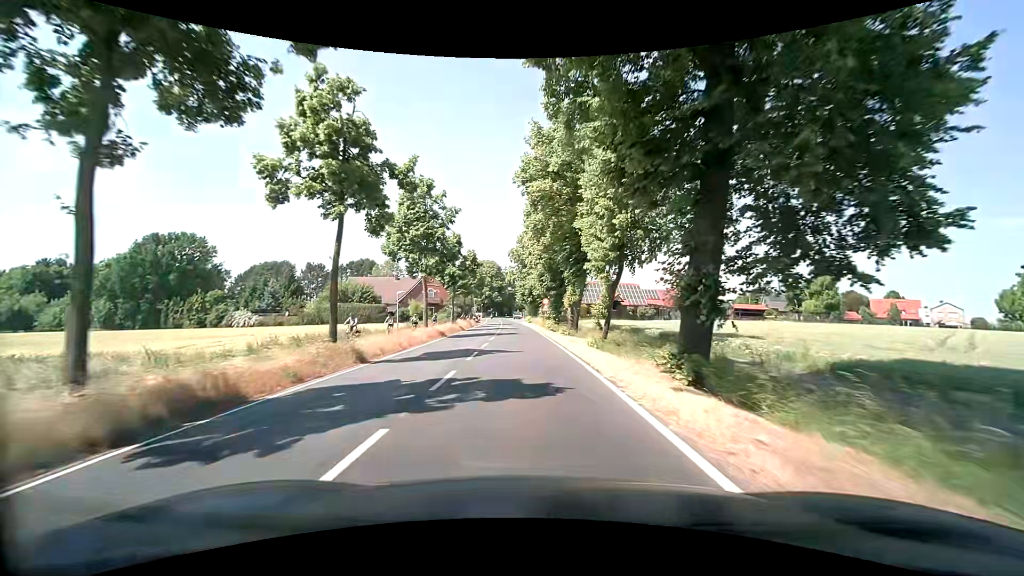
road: secondary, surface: asphalt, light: Day
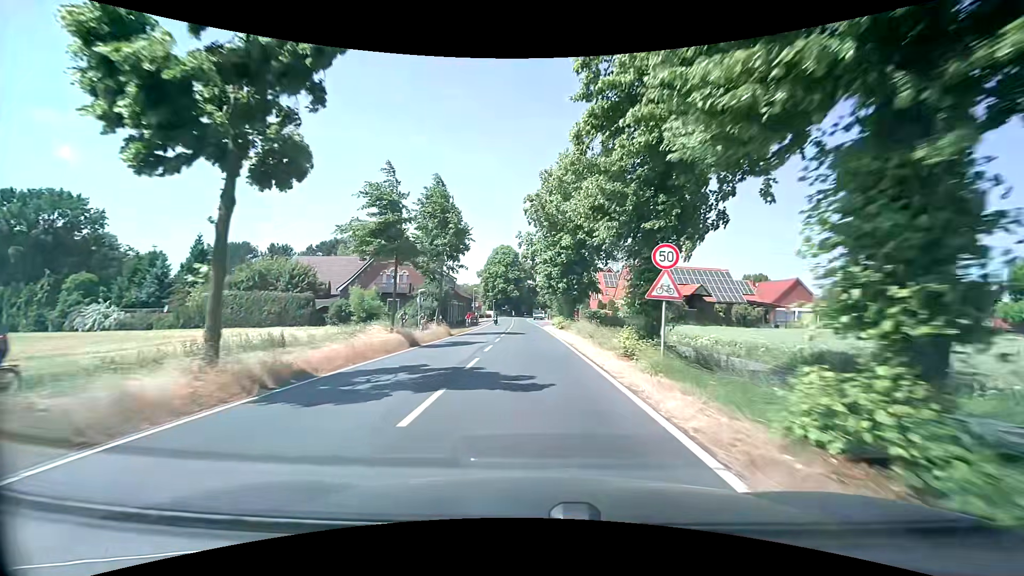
(-1.2, +38.8) m; -2°
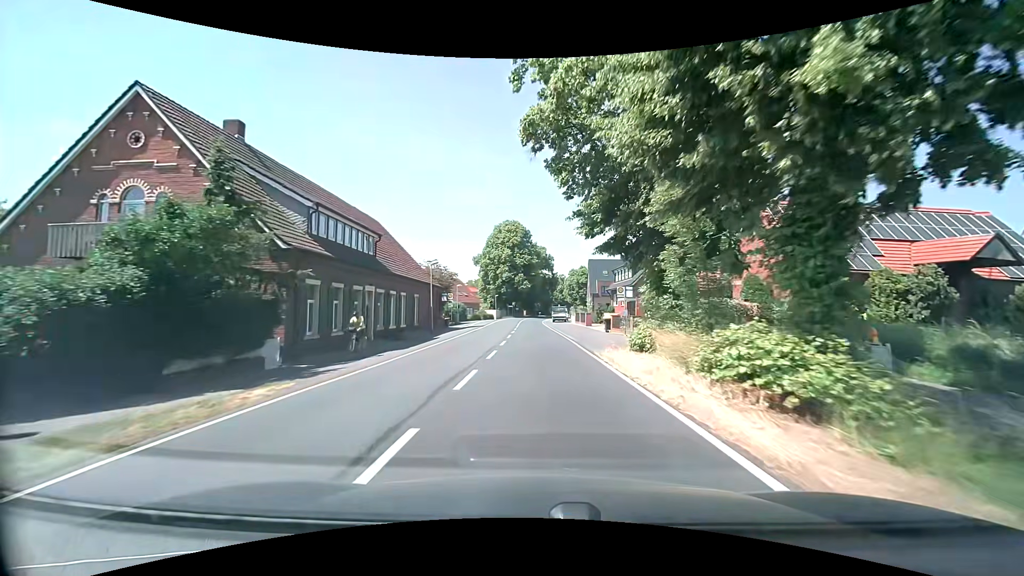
(-0.7, +39.1) m; -2°
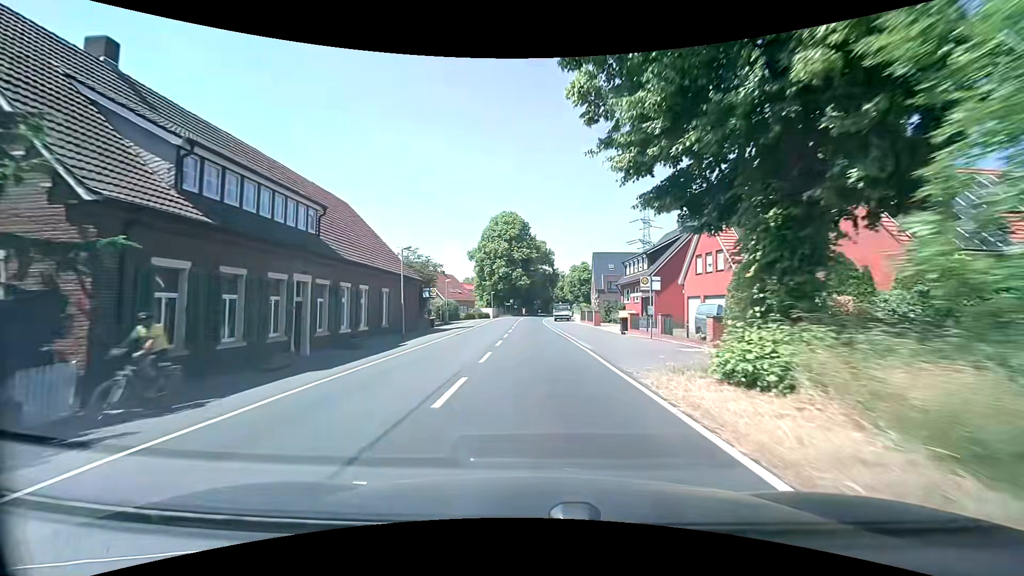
(0.0, +7.8) m; 0°
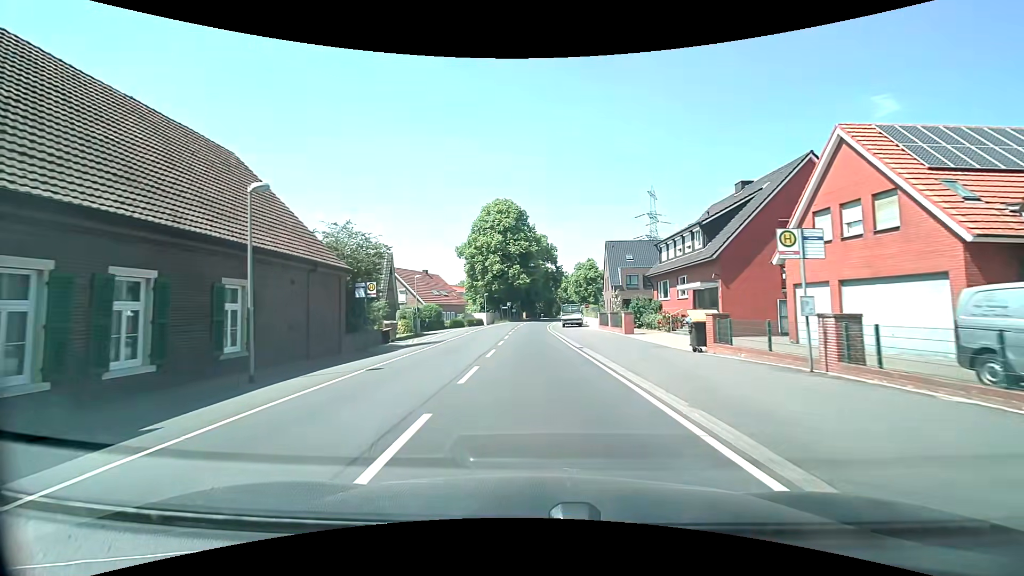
(0.0, +15.2) m; 0°
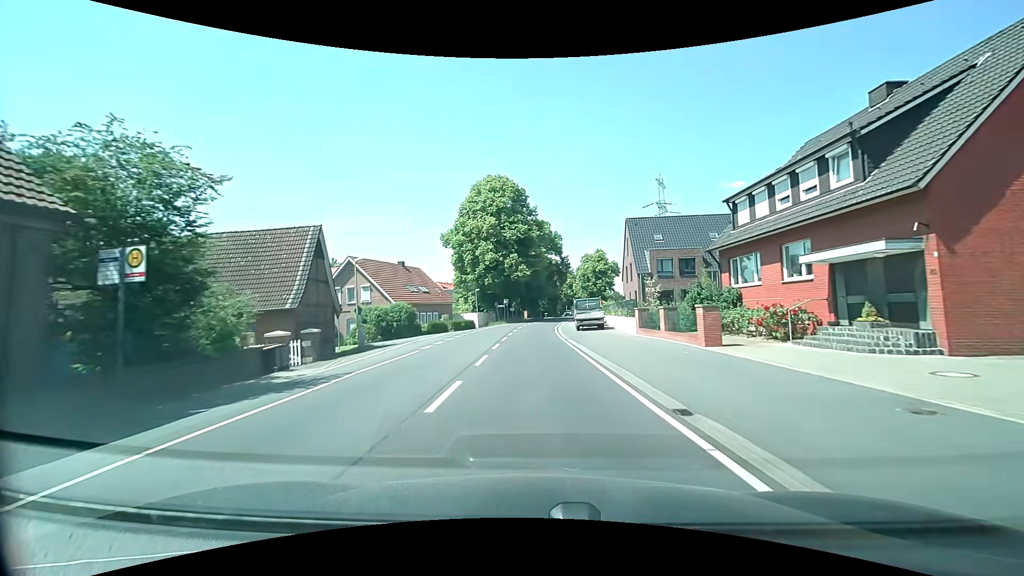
(-0.1, +14.8) m; -1°
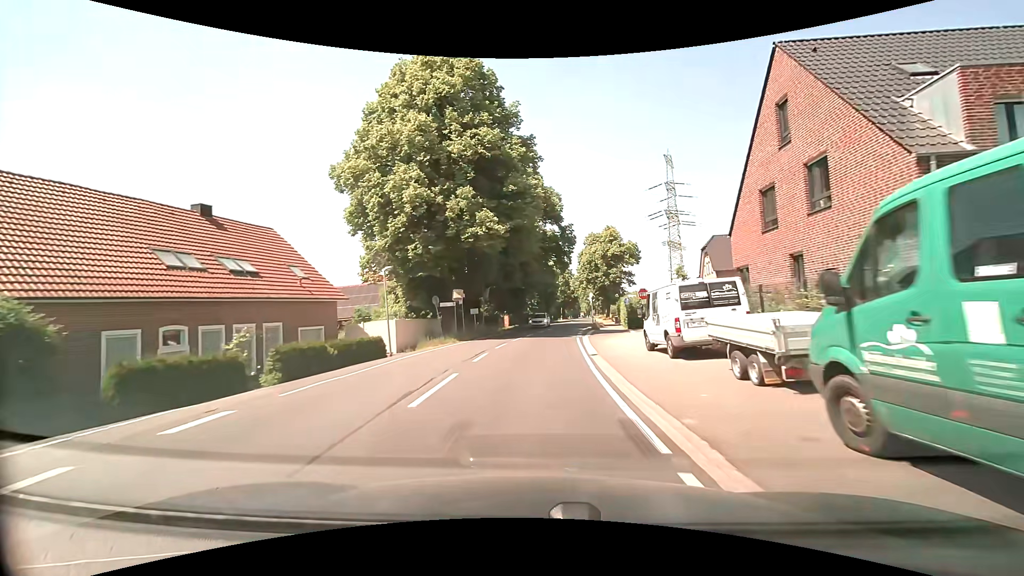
(+0.2, +35.8) m; +2°
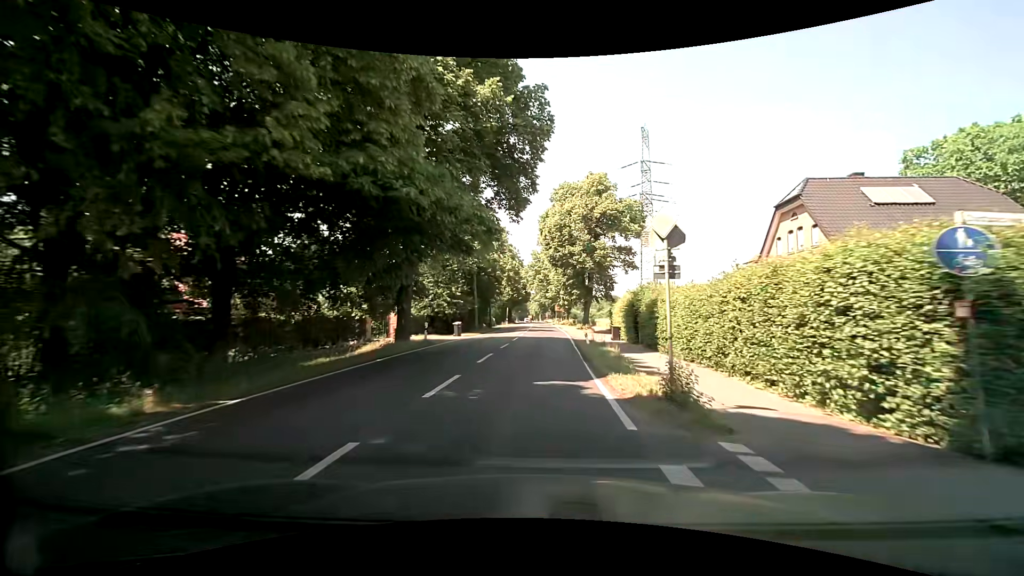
(+1.7, +35.6) m; +6°
(0, +10) (+1, +20) (+1, +30) (+1, +40) (+1, +50) (+2, +60) (+2, +70) (+2, +80) (+2, +90) (+2, +100) m
